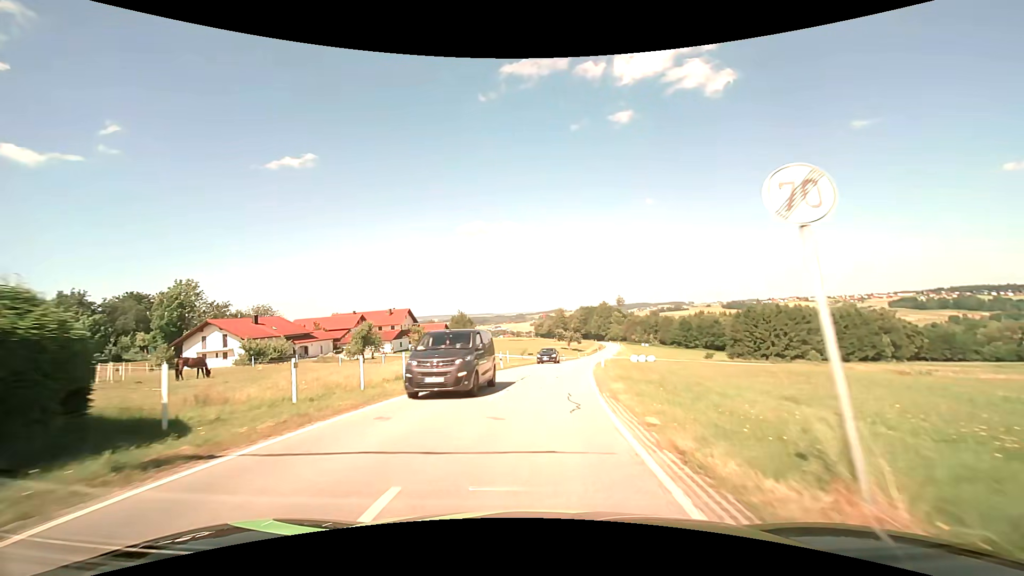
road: secondary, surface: asphalt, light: Day
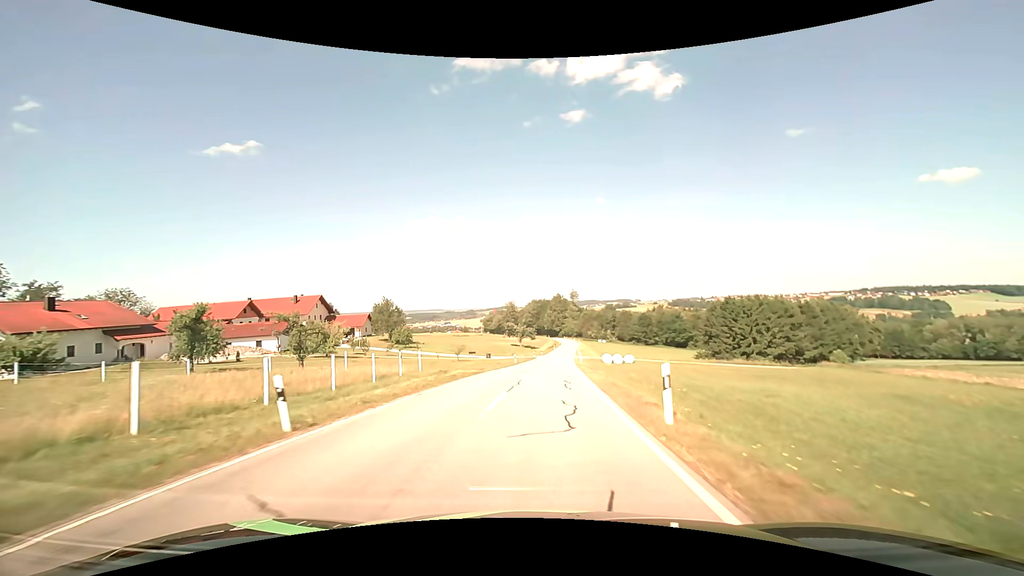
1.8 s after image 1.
(+1.3, +25.6) m; +6°
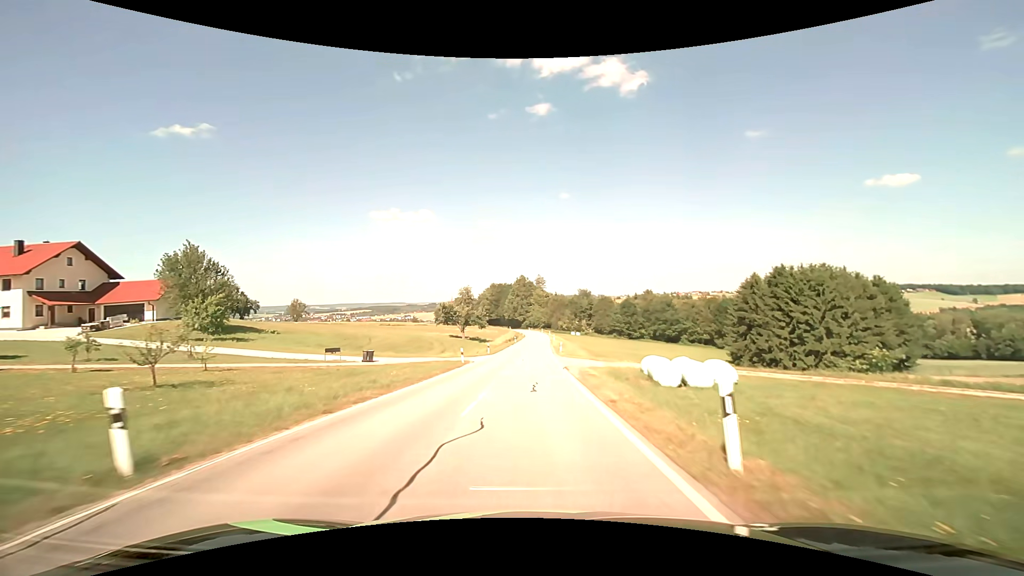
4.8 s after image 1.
(+2.5, +48.6) m; +4°
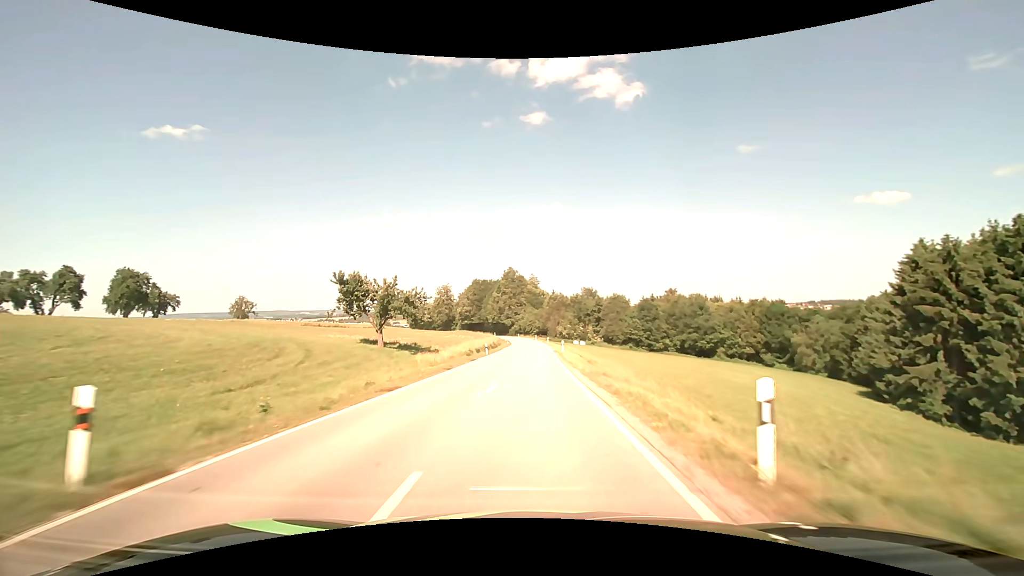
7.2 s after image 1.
(+0.4, +44.2) m; +1°
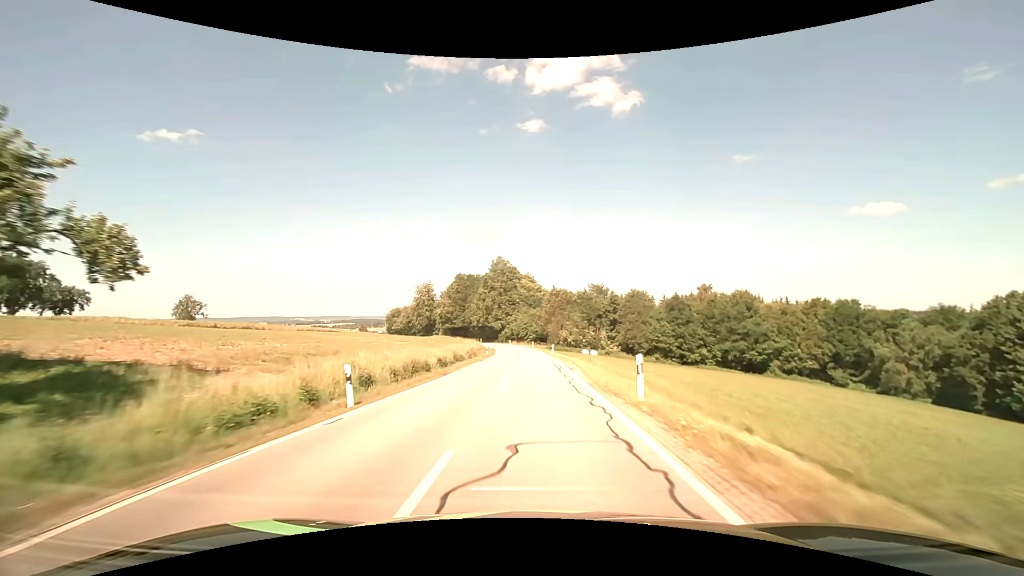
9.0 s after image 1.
(+0.1, +33.7) m; 0°
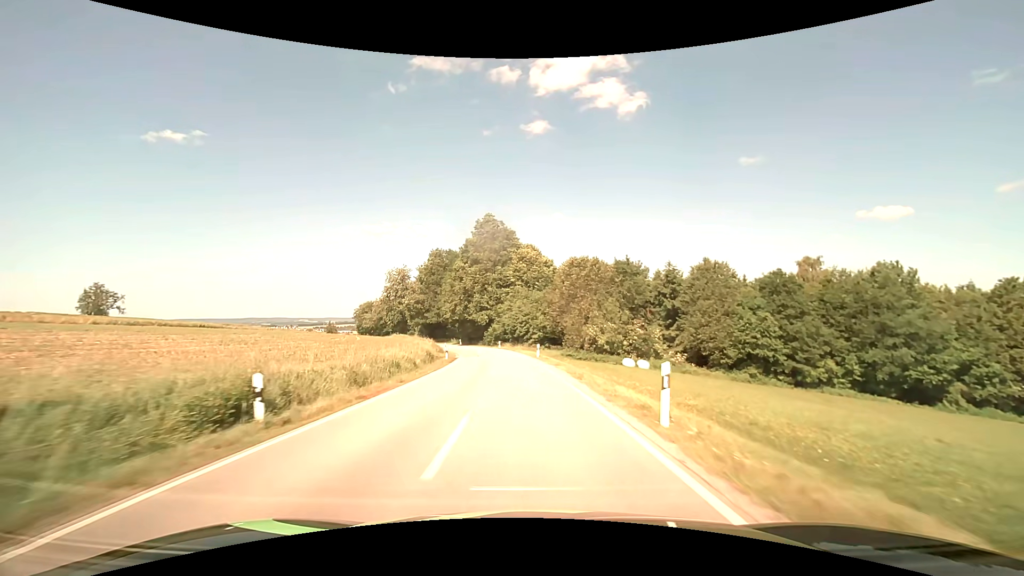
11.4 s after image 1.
(-0.1, +44.5) m; -1°
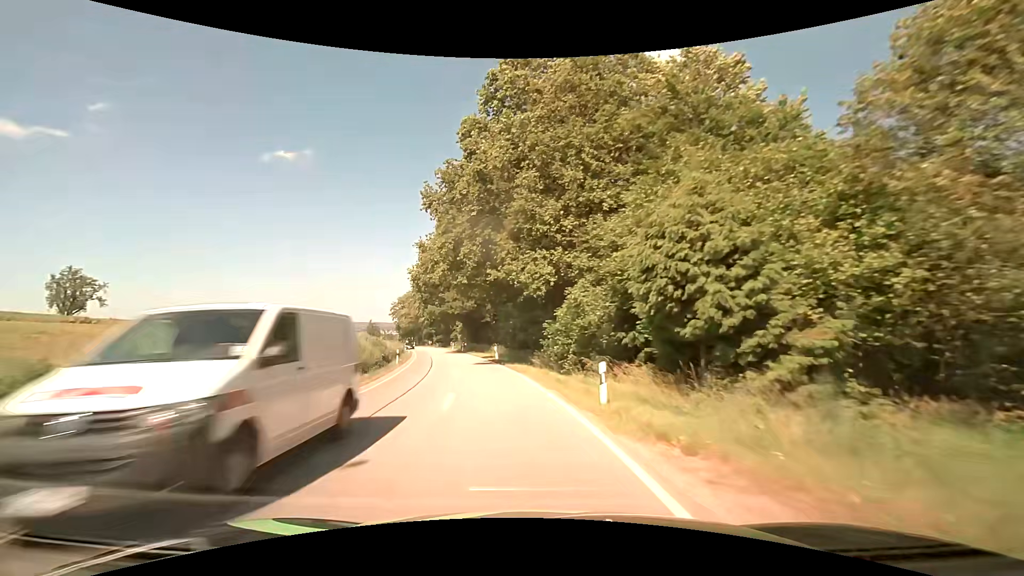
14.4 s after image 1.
(-3.5, +54.2) m; -10°
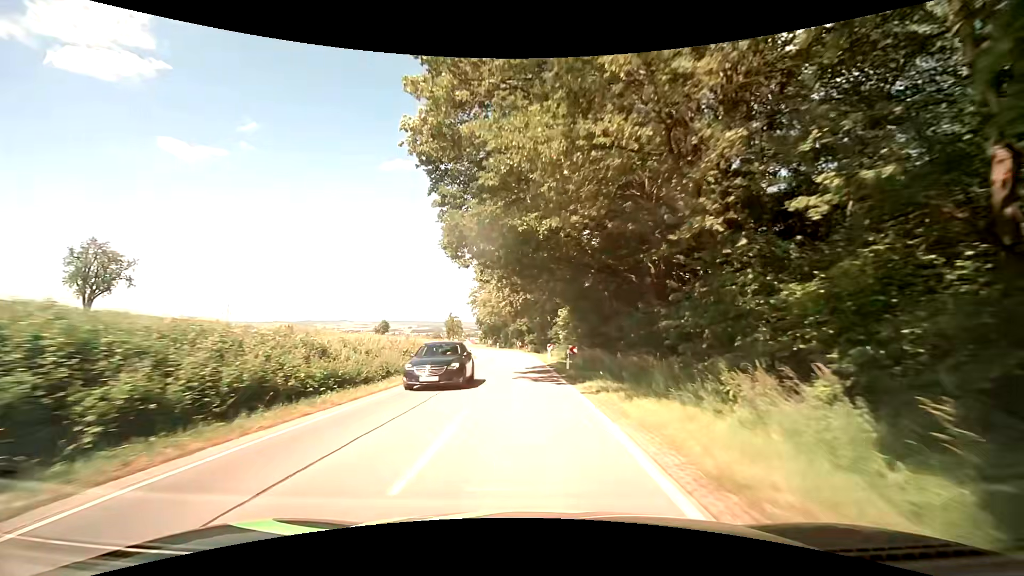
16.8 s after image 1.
(-5.4, +40.5) m; -13°
(0, +10) (0, +20) (0, +30) (-1, +40) (-1, +50) (-2, +60) (-3, +70) (-6, +80) (-8, +89) (-12, +99) m
